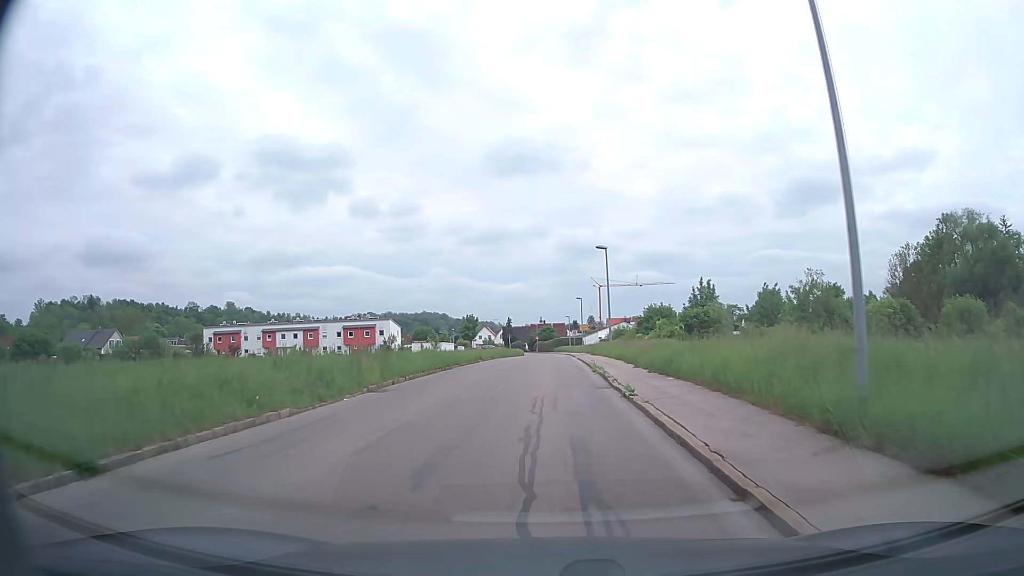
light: Day
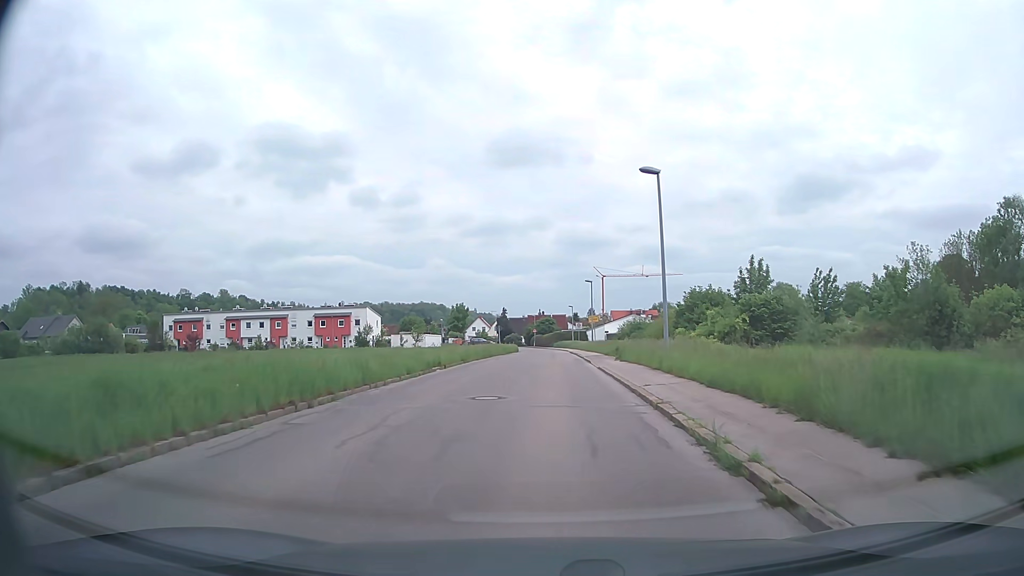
(+0.1, +16.9) m; 0°
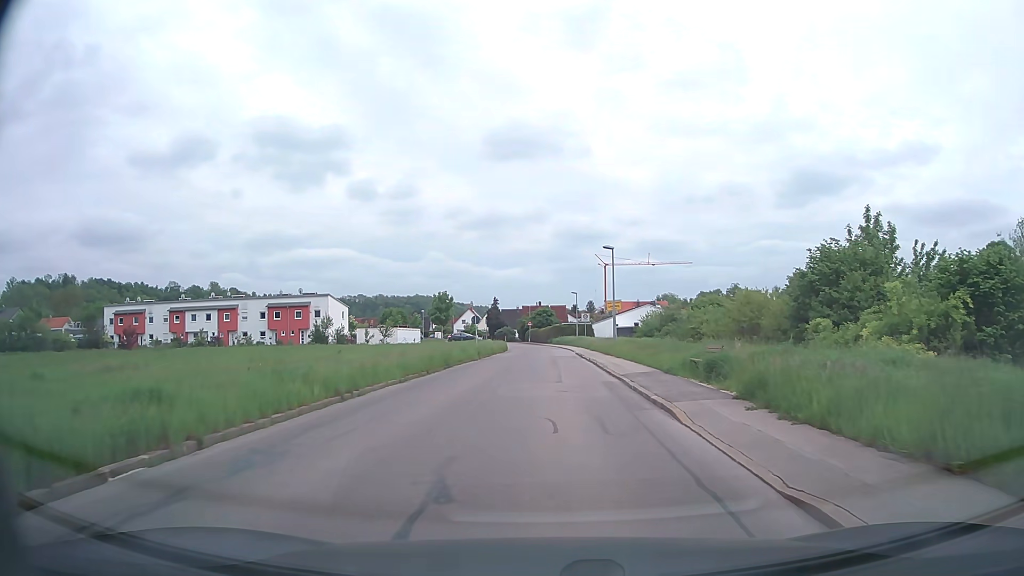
(+0.2, +20.1) m; +1°
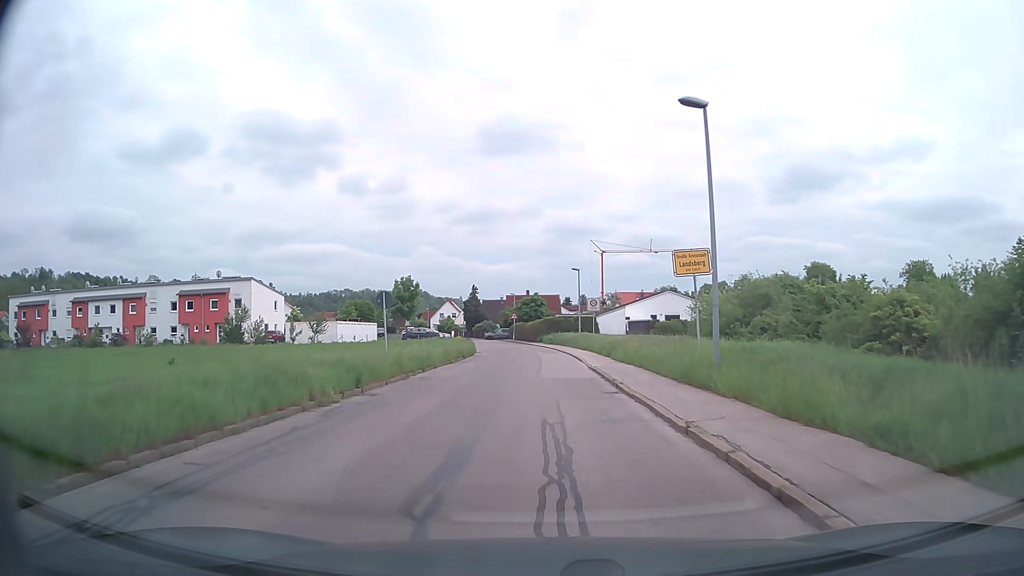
(+0.2, +24.3) m; 0°
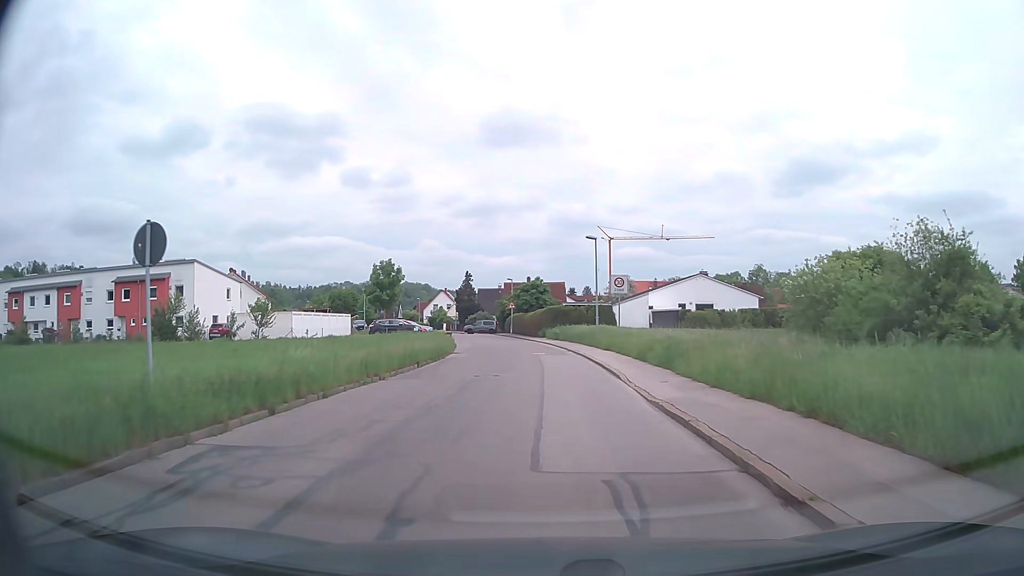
(0.0, +14.1) m; 0°
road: tertiary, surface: asphalt
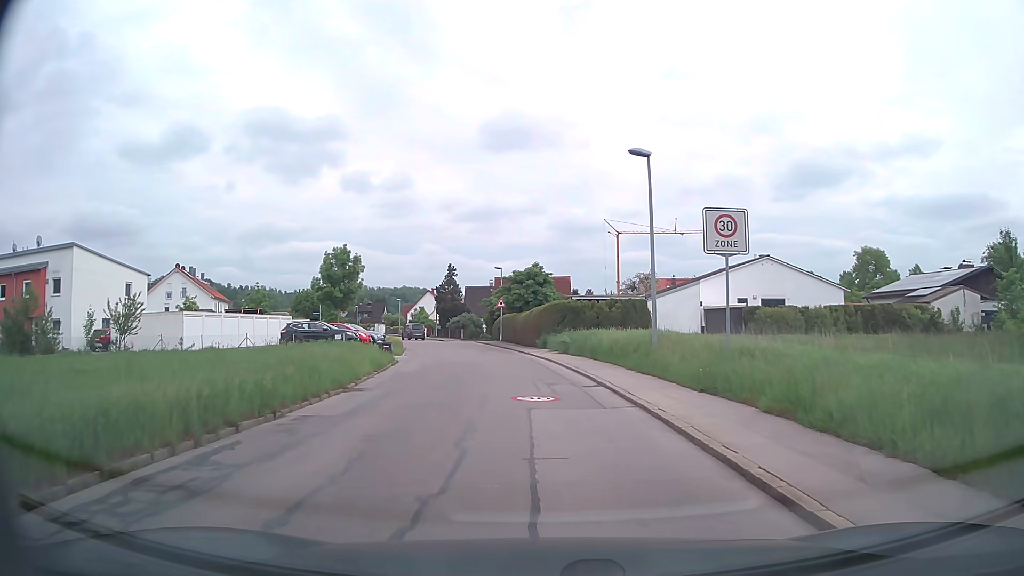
(-0.1, +19.1) m; 0°
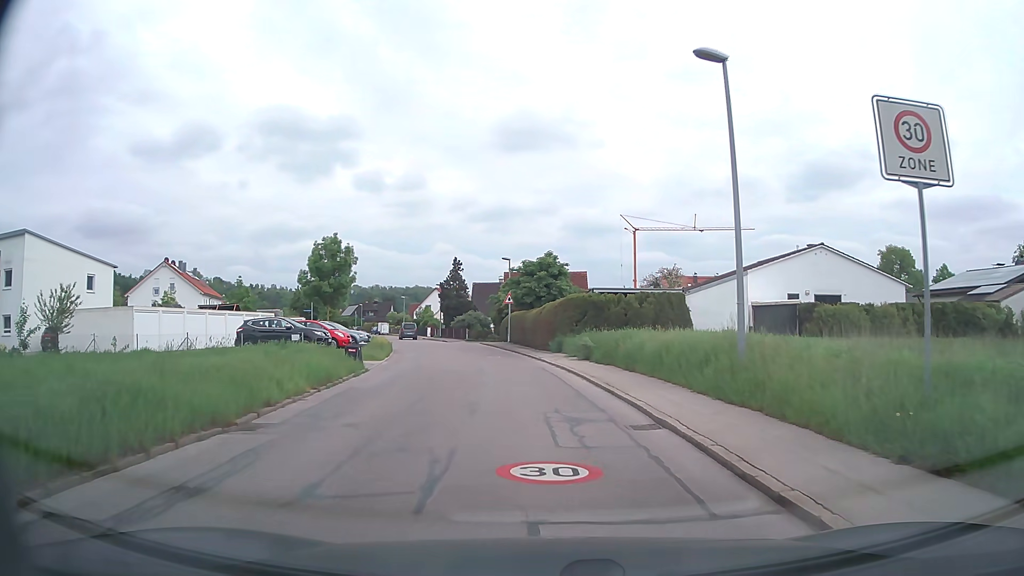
(-0.1, +7.0) m; -2°
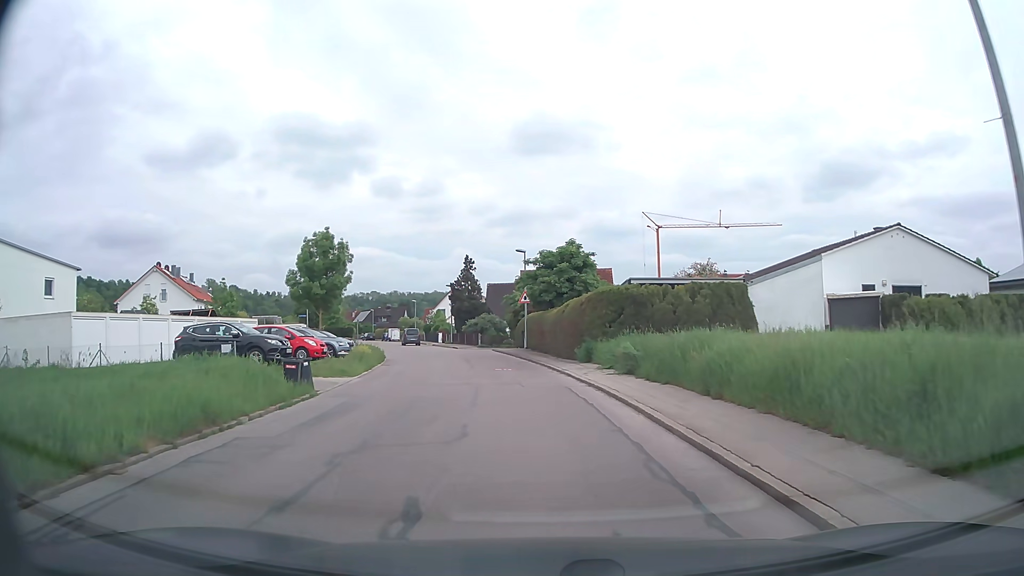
(-0.1, +7.1) m; -2°
